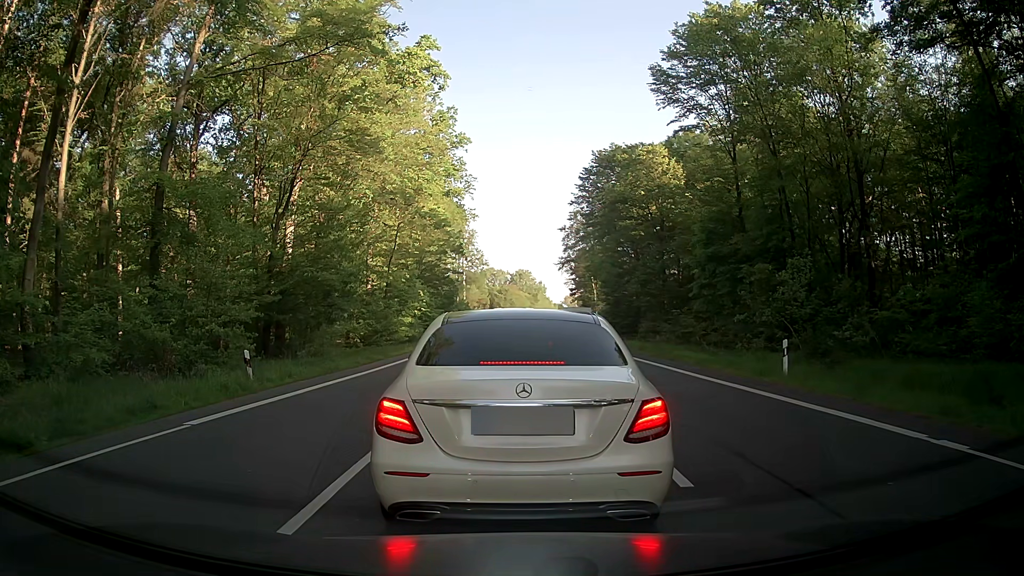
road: primary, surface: asphalt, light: Day
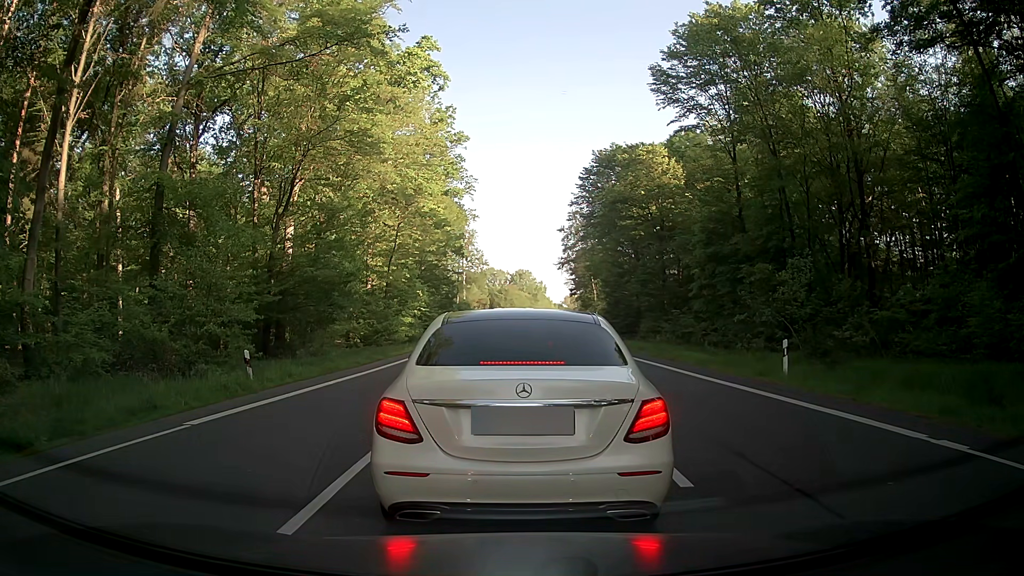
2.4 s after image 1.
(0.0, 0.0) m; 0°
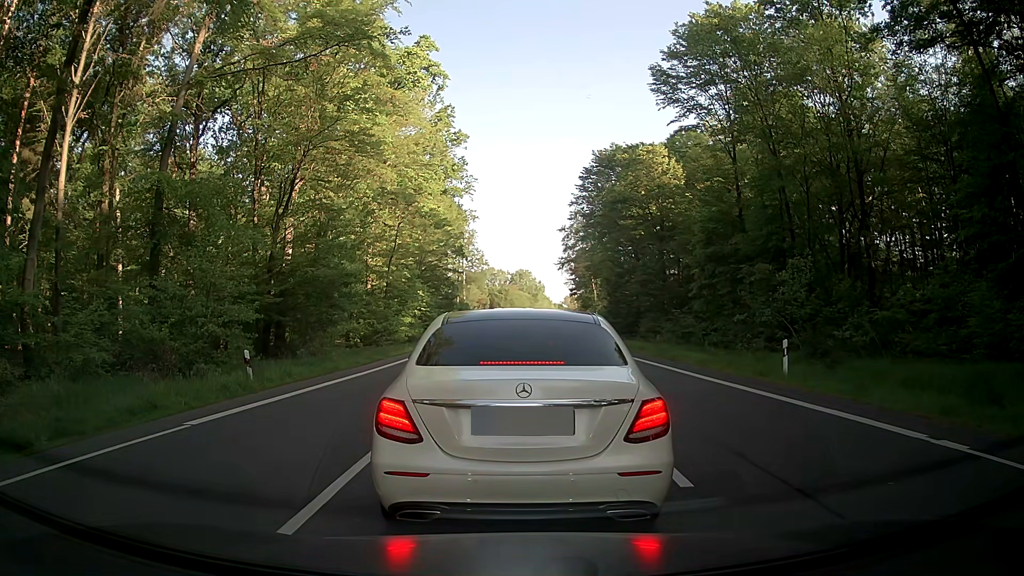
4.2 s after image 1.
(0.0, 0.0) m; 0°
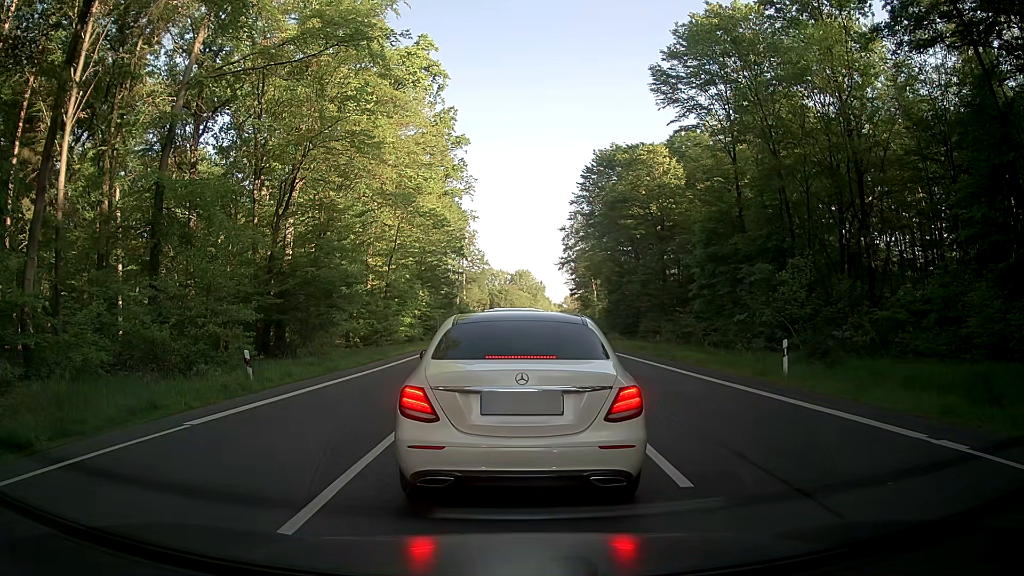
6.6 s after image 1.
(0.0, 0.0) m; 0°
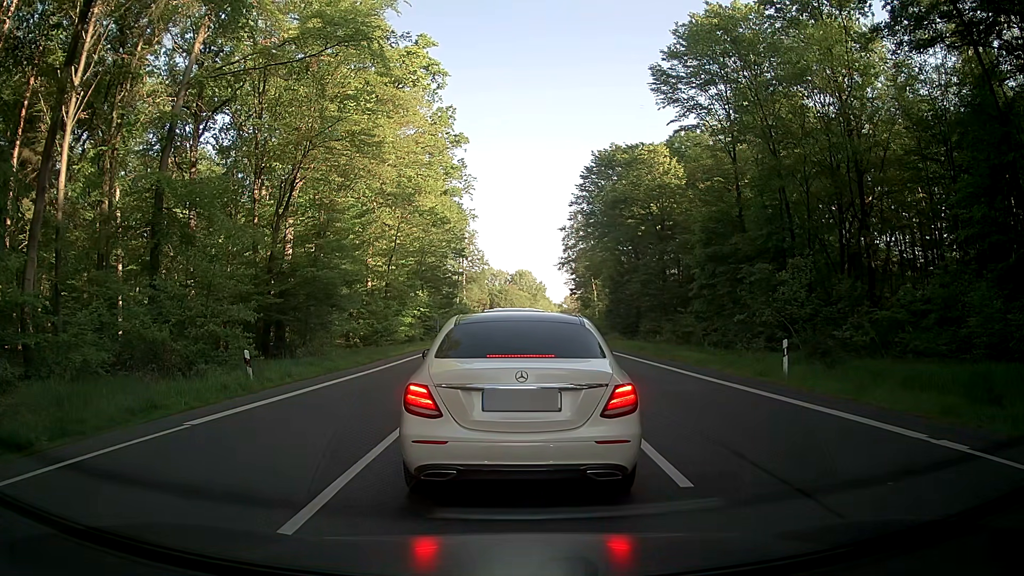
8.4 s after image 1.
(0.0, 0.0) m; 0°
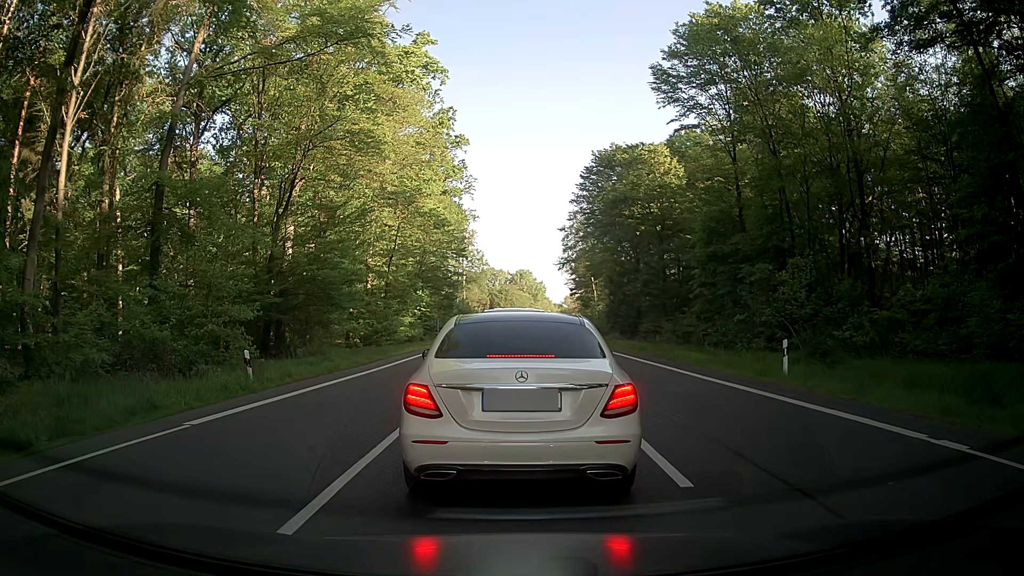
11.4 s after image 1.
(0.0, 0.0) m; 0°
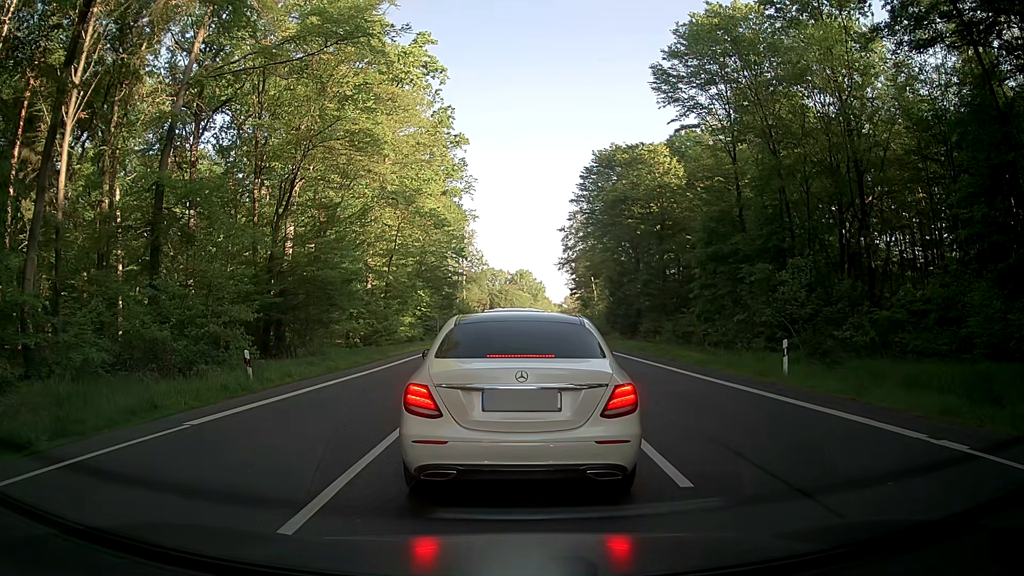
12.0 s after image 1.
(0.0, 0.0) m; 0°
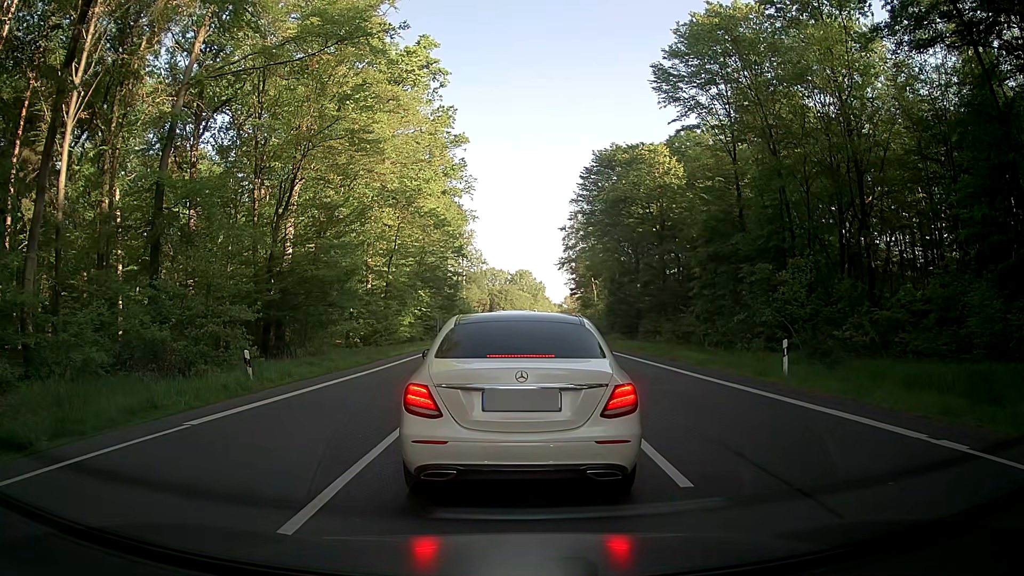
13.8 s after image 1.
(0.0, 0.0) m; 0°
